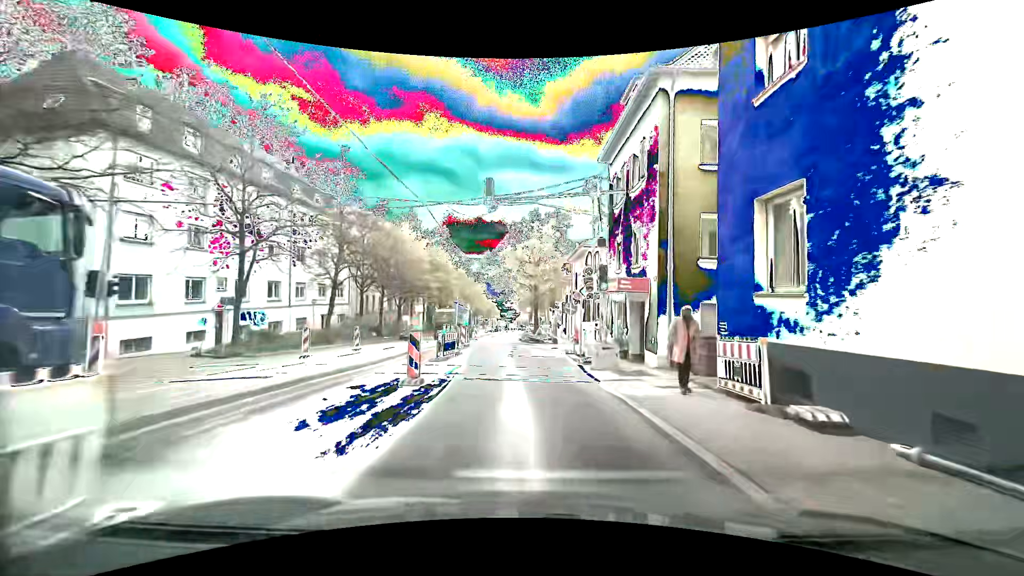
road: secondary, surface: asphalt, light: Day
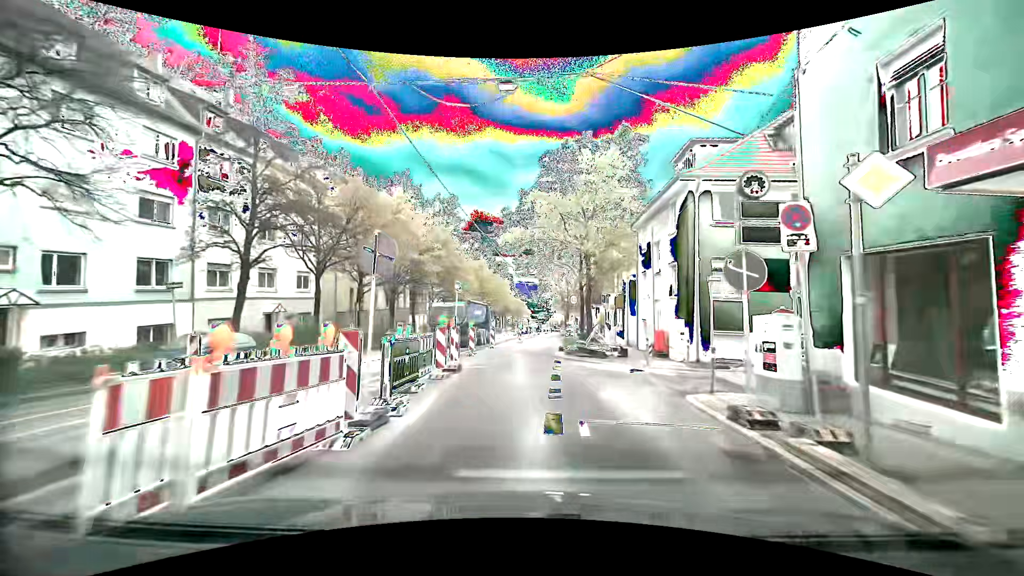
(-0.6, +15.8) m; -4°
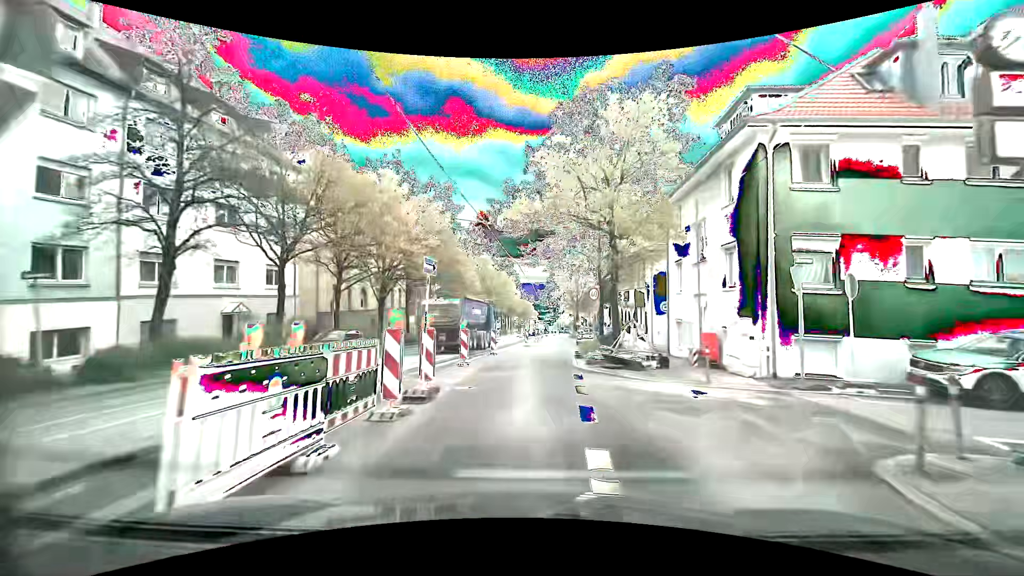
(-0.2, +5.2) m; -3°
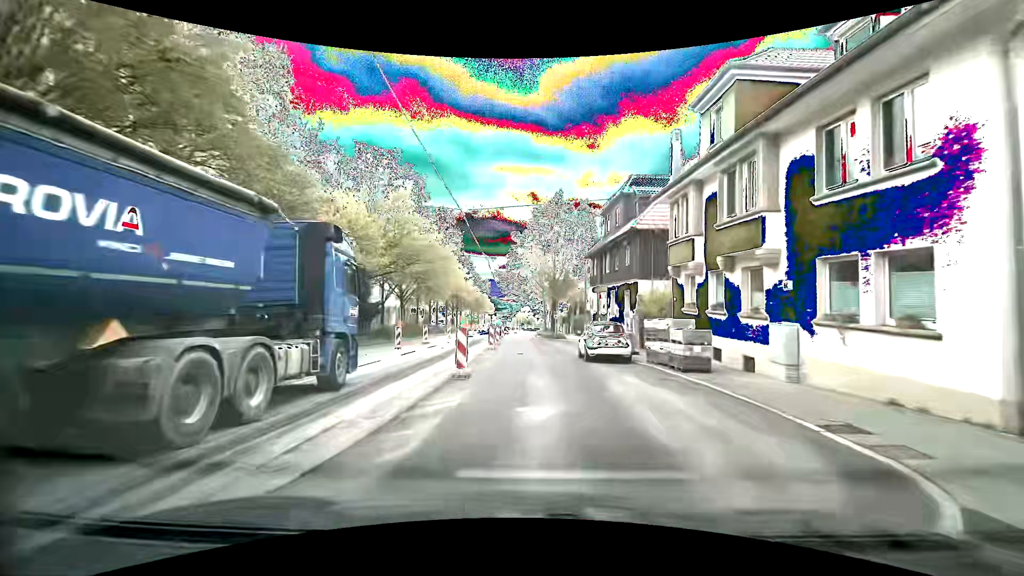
(+1.0, +25.9) m; +6°
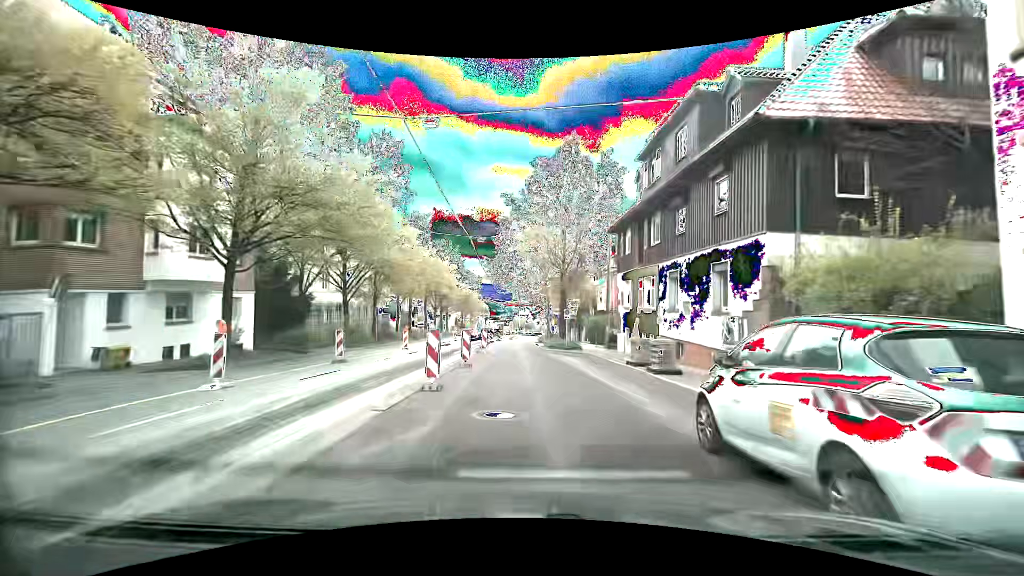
(+0.4, +15.7) m; 0°
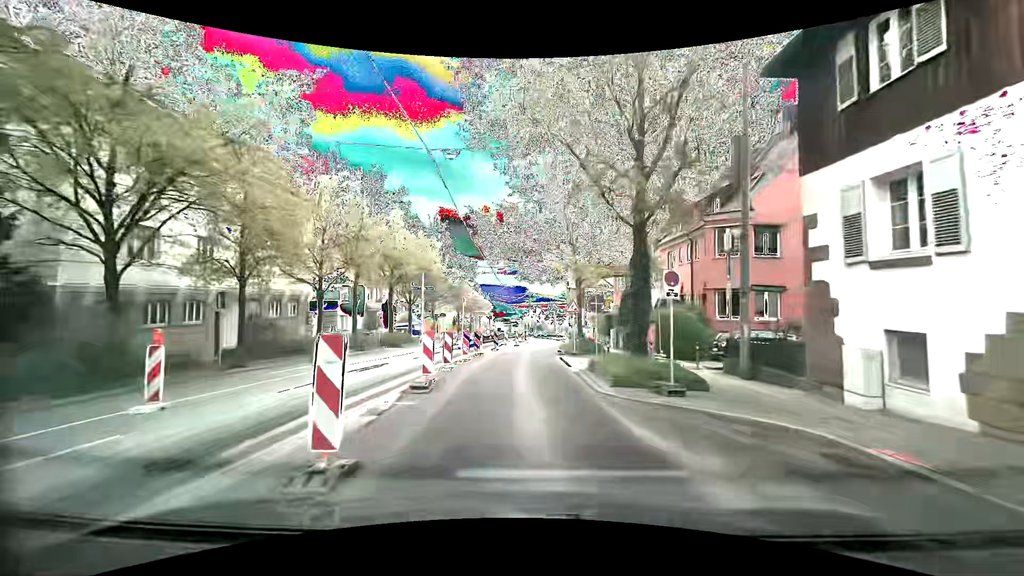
(-0.2, +21.4) m; -1°
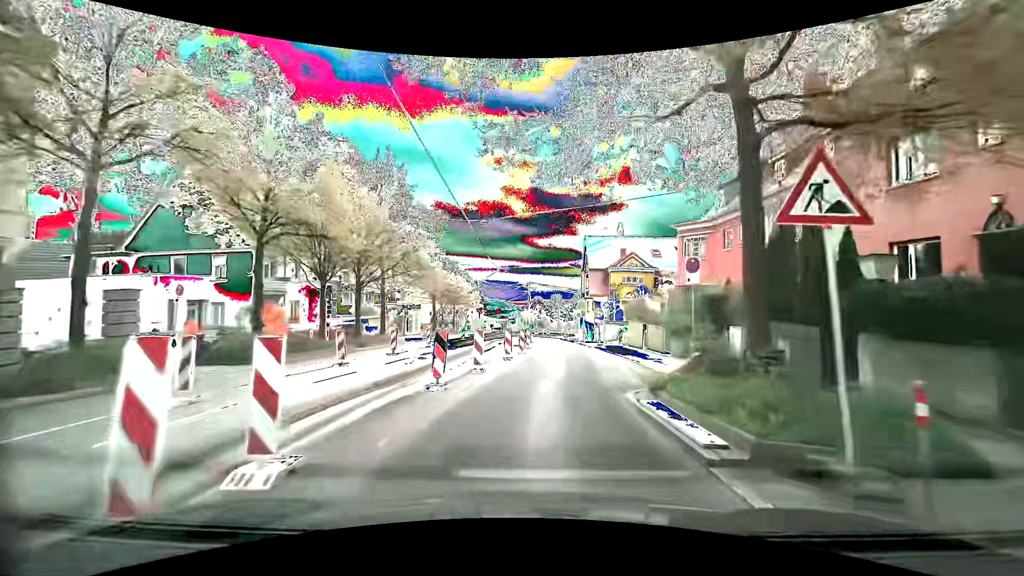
(-0.1, +22.1) m; 0°
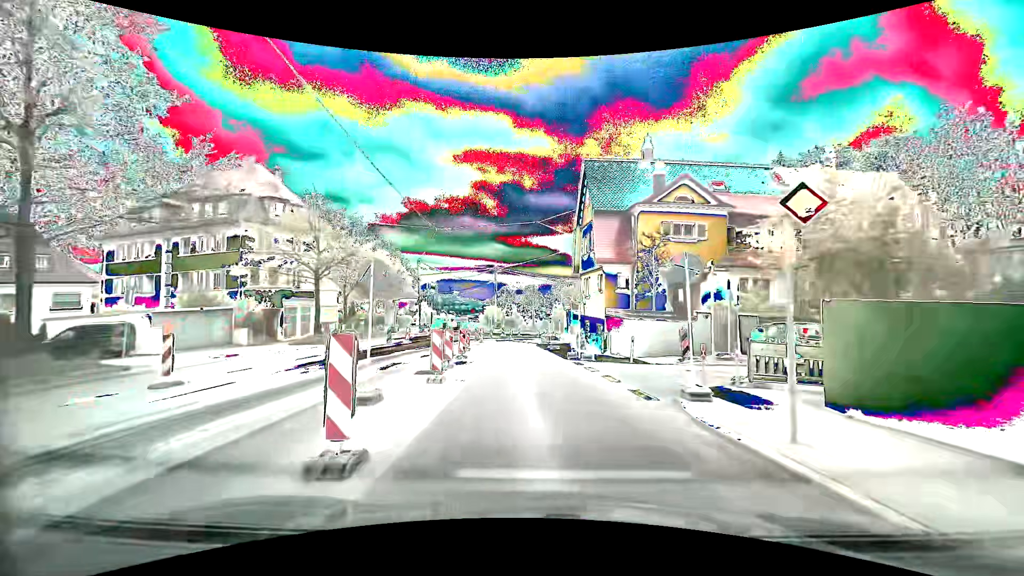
(+1.5, +26.8) m; +2°
(0, +10) (-1, +20) (-1, +30) (-1, +40) (-1, +50) (+1, +60) (+5, +69) (+10, +77) (+18, +84) (+26, +89) m
